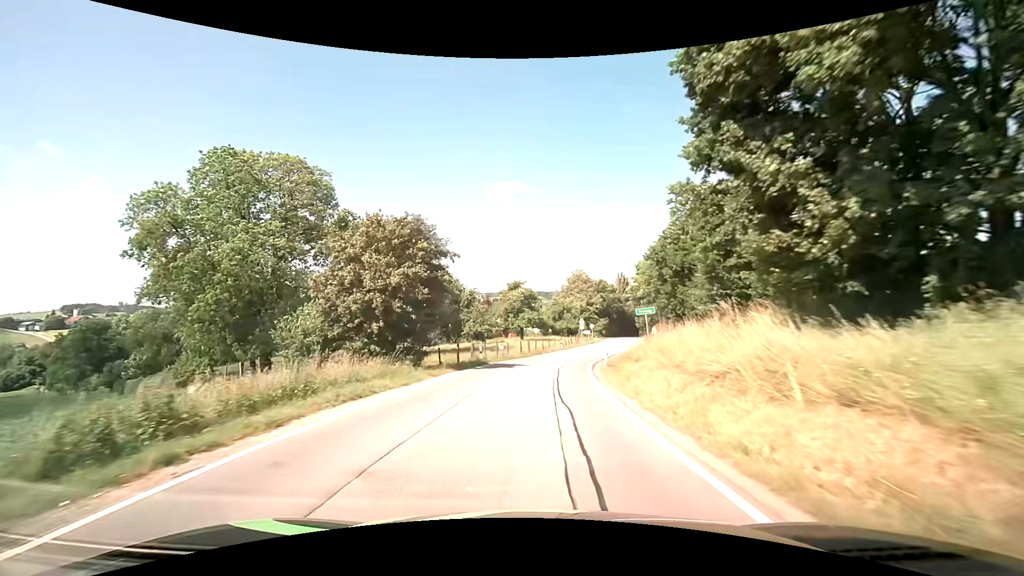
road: secondary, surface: asphalt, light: Day
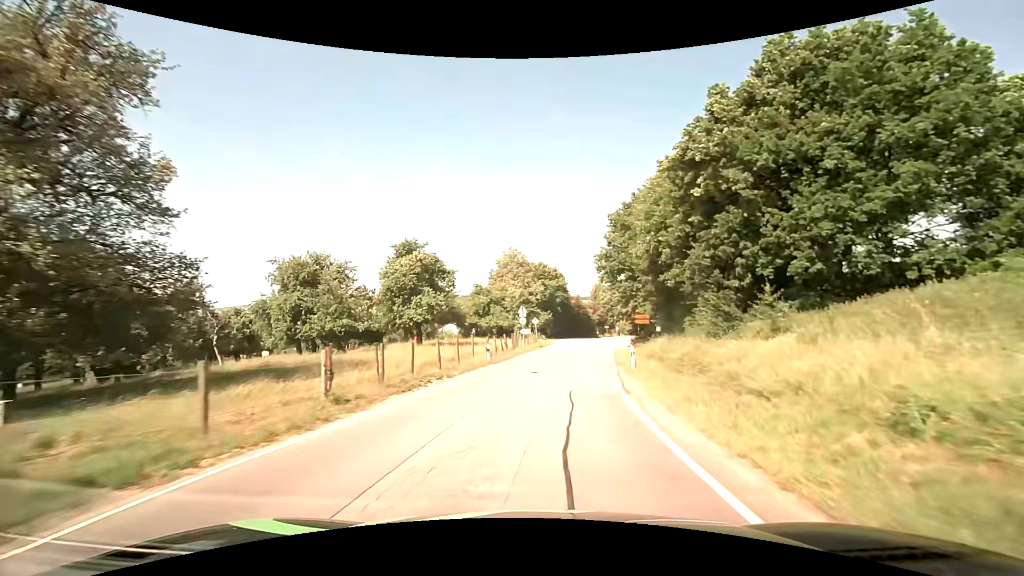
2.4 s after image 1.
(+1.7, +30.6) m; +8°
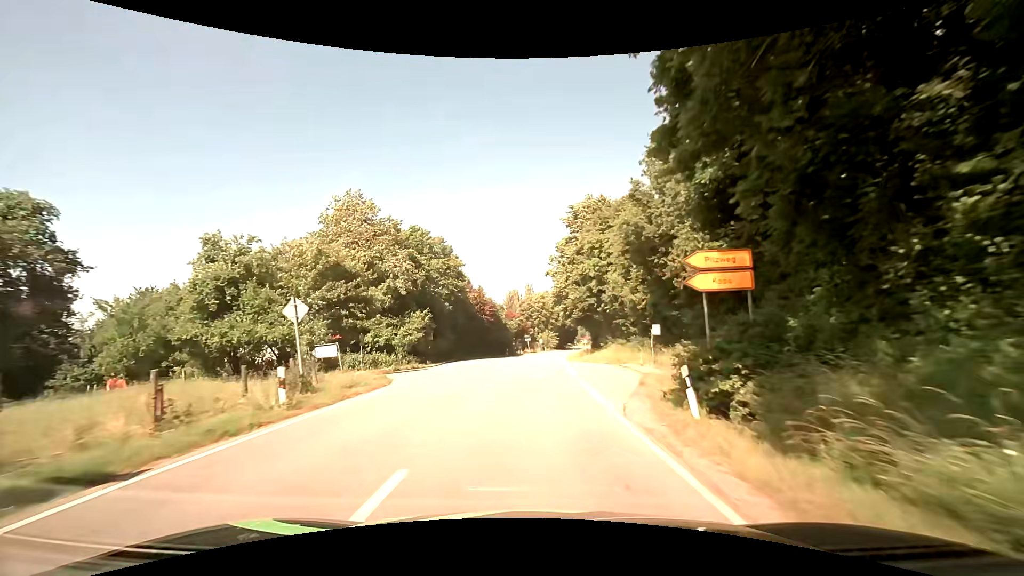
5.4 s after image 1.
(+4.9, +40.2) m; +10°
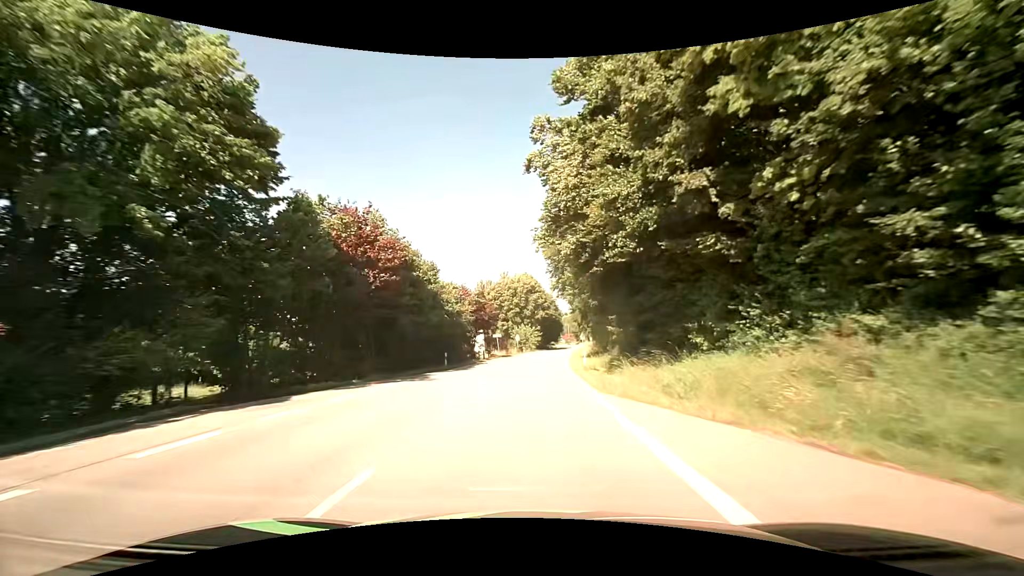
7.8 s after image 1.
(+0.7, +36.2) m; +3°
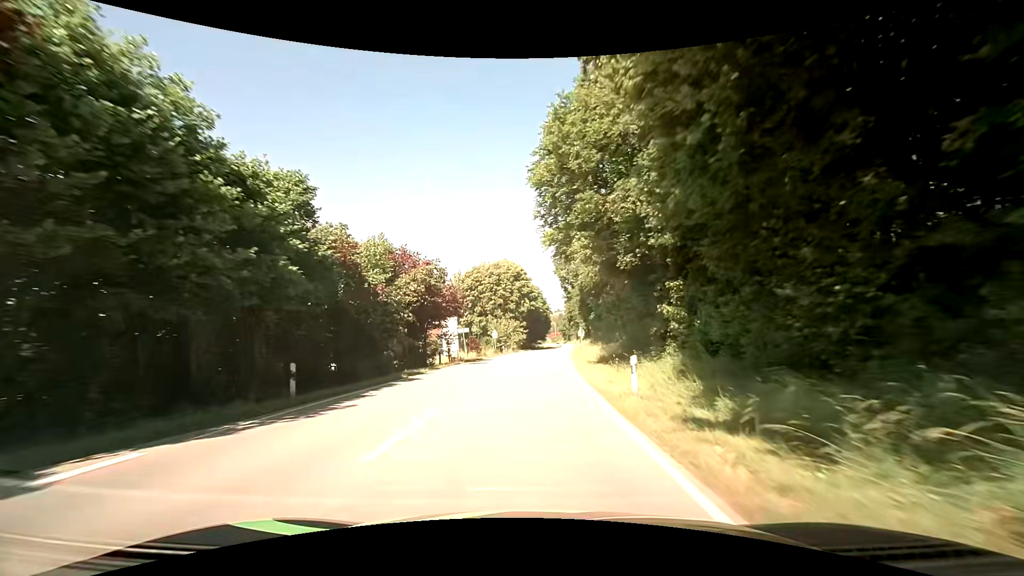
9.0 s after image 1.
(+0.2, +19.6) m; +2°
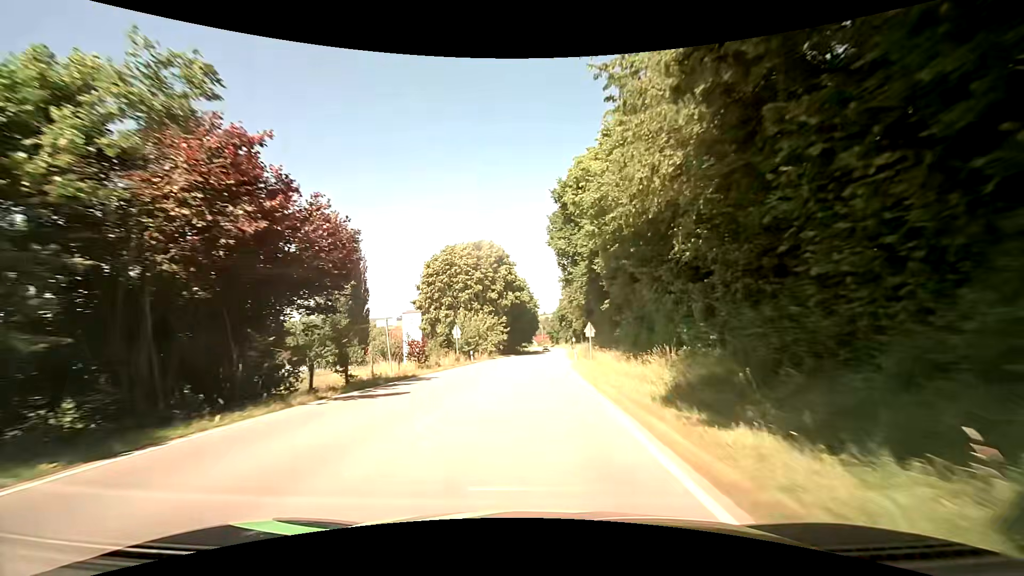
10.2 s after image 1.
(+0.1, +20.5) m; +1°
